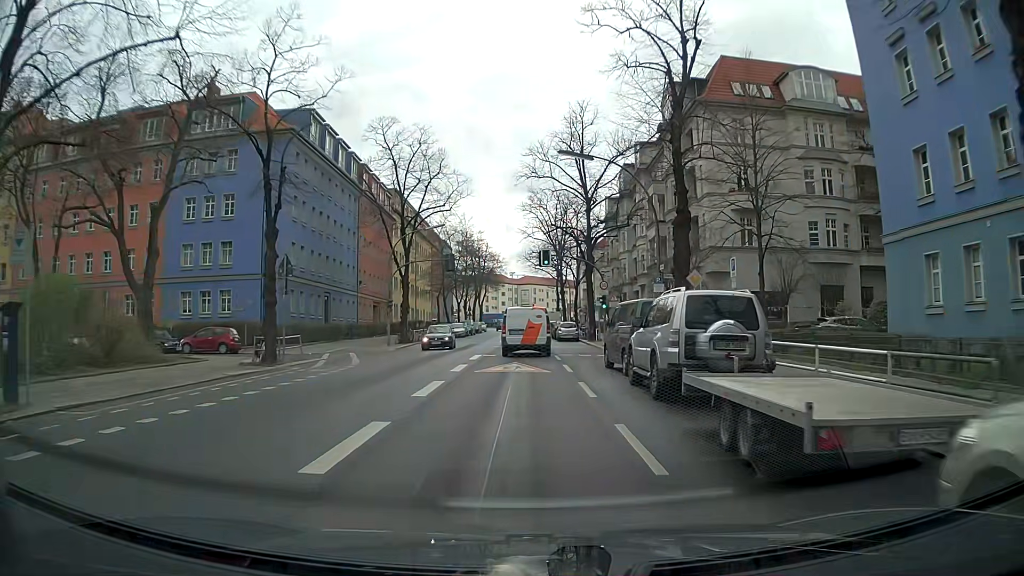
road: secondary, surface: asphalt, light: Day
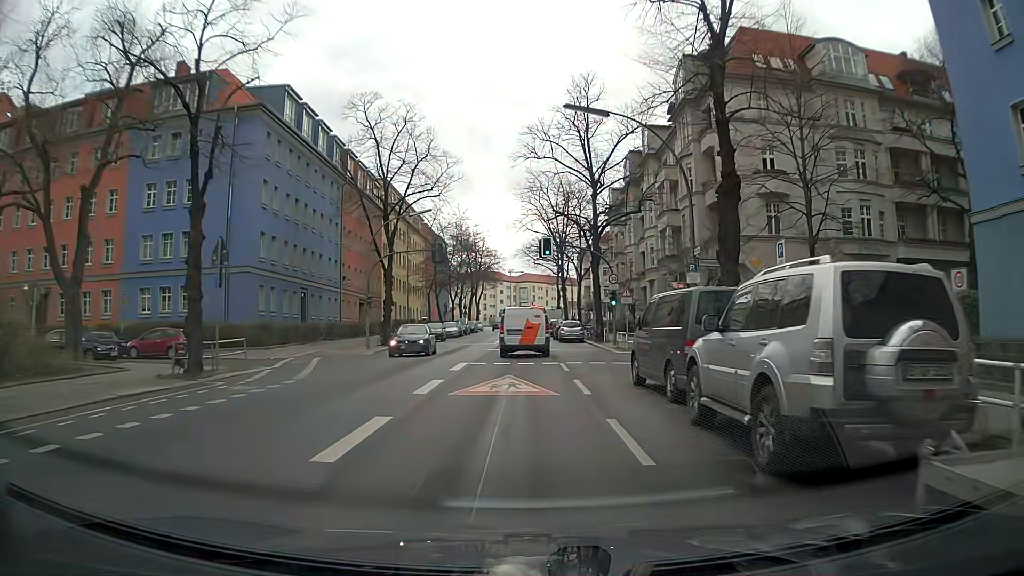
(+0.1, +5.5) m; +1°
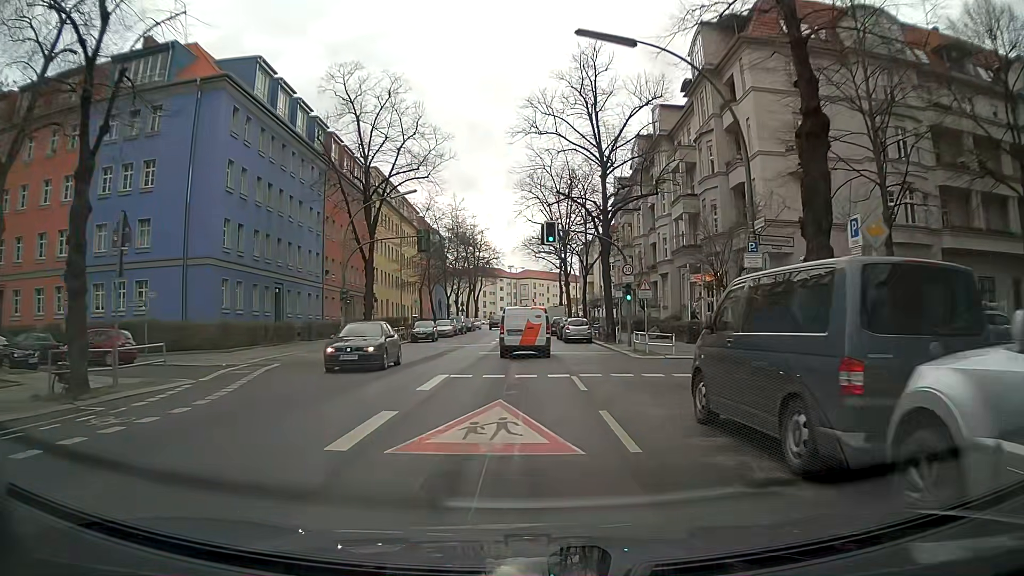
(0.0, +5.4) m; 0°
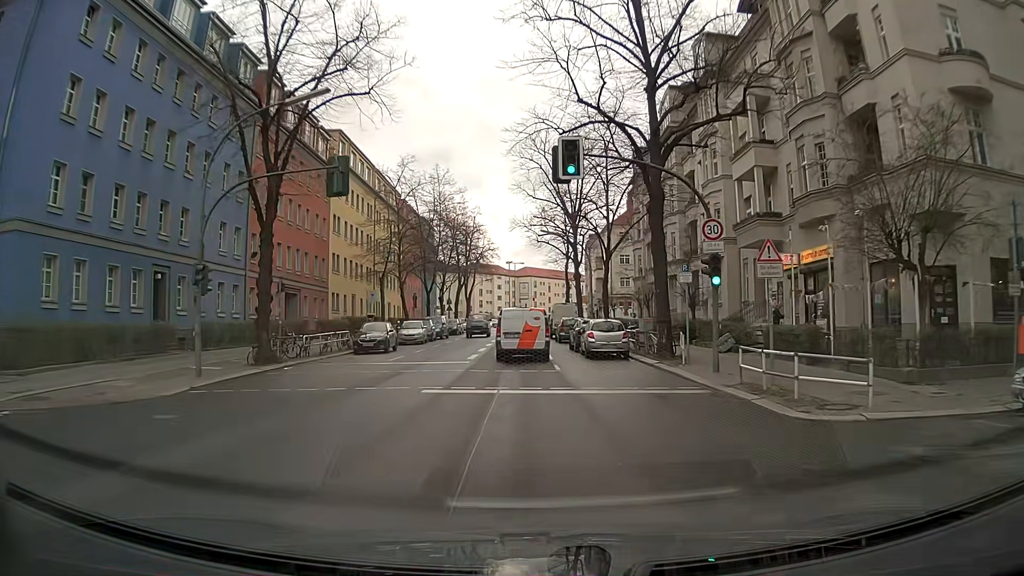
(+0.1, +15.4) m; 0°
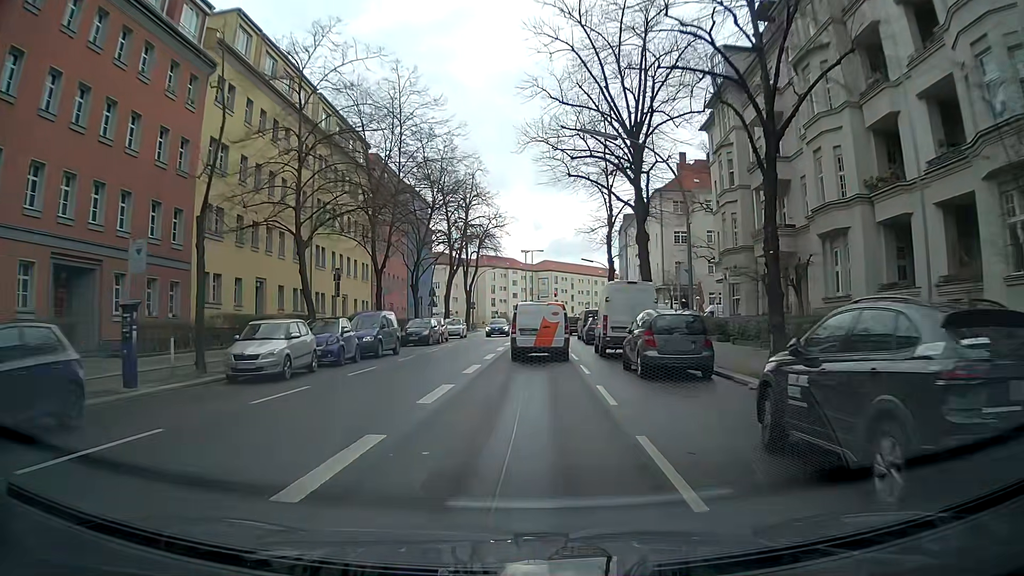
(-0.3, +26.5) m; -2°
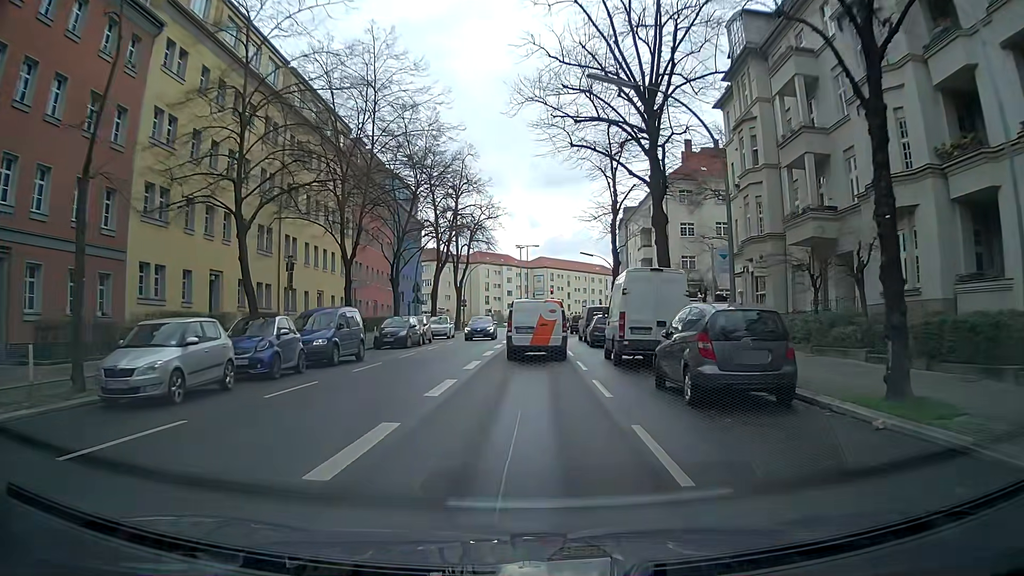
(0.0, +5.3) m; 0°
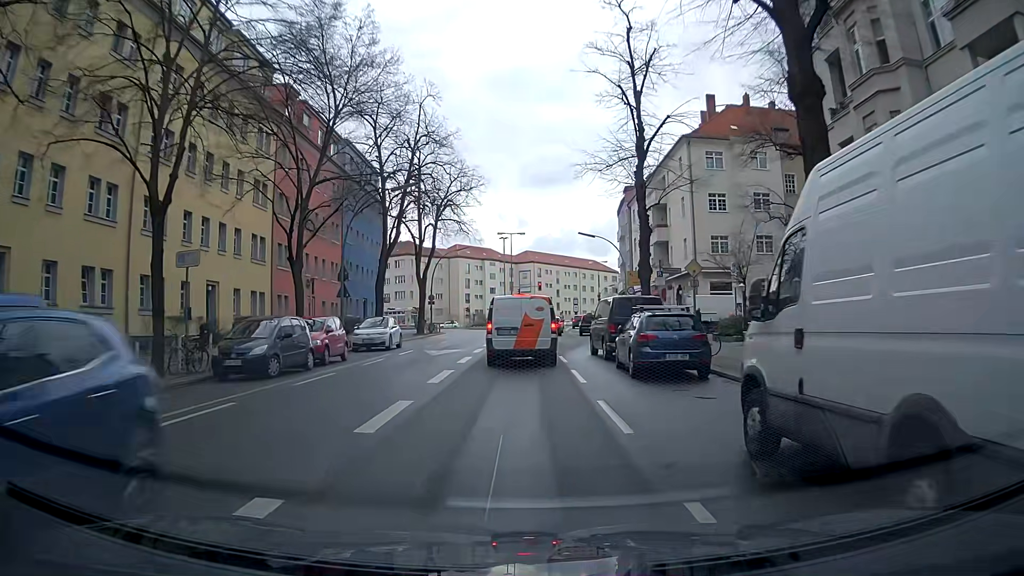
(+0.4, +15.7) m; +2°
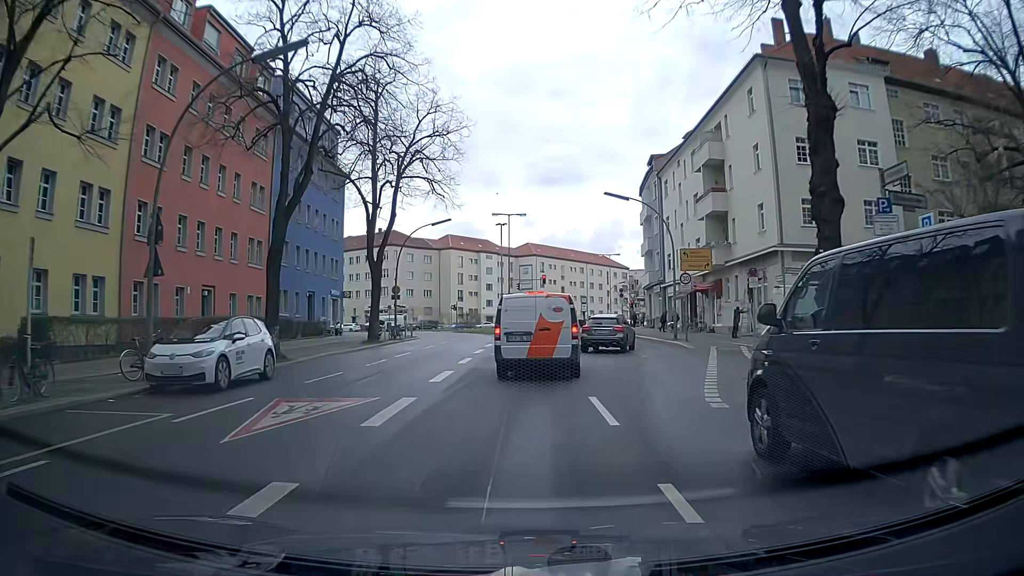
(-0.2, +17.2) m; -1°
(0, +10) (+1, +20) (+2, +30) (+2, +40) (+2, +50) (+3, +60) (+3, +70) (+4, +80) (+6, +90) (+9, +99) m
